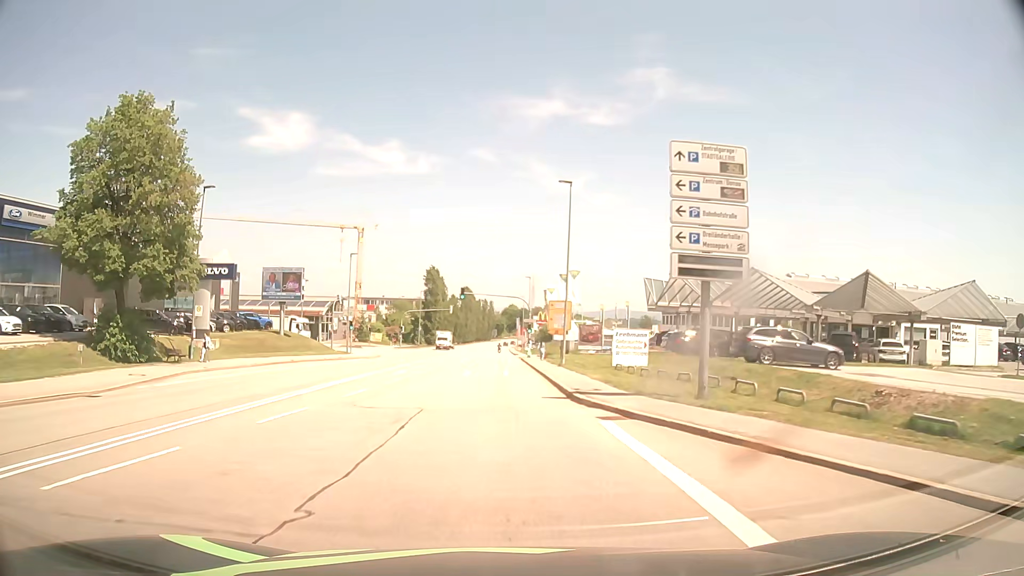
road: secondary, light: Day
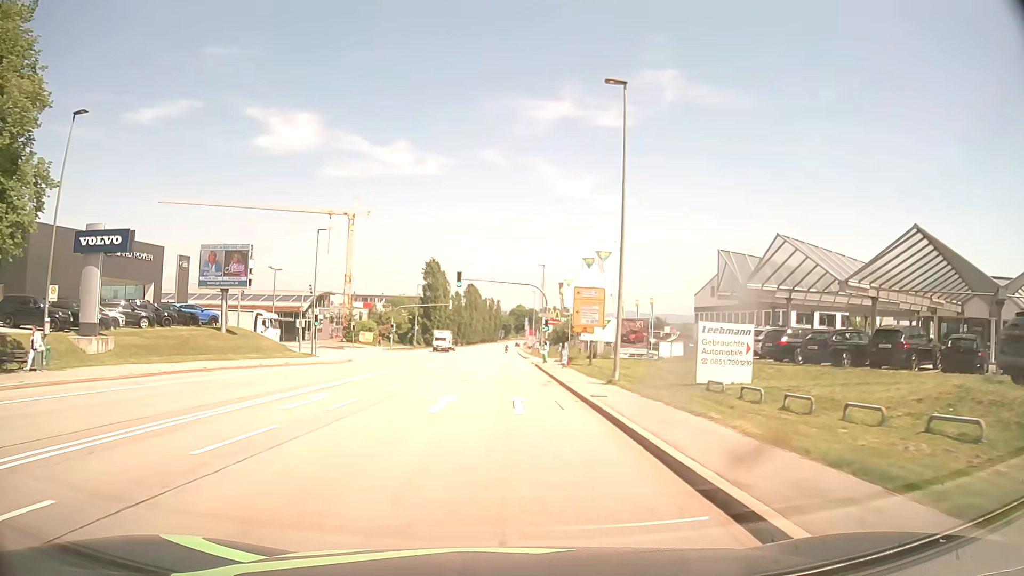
(-0.1, +15.3) m; 0°
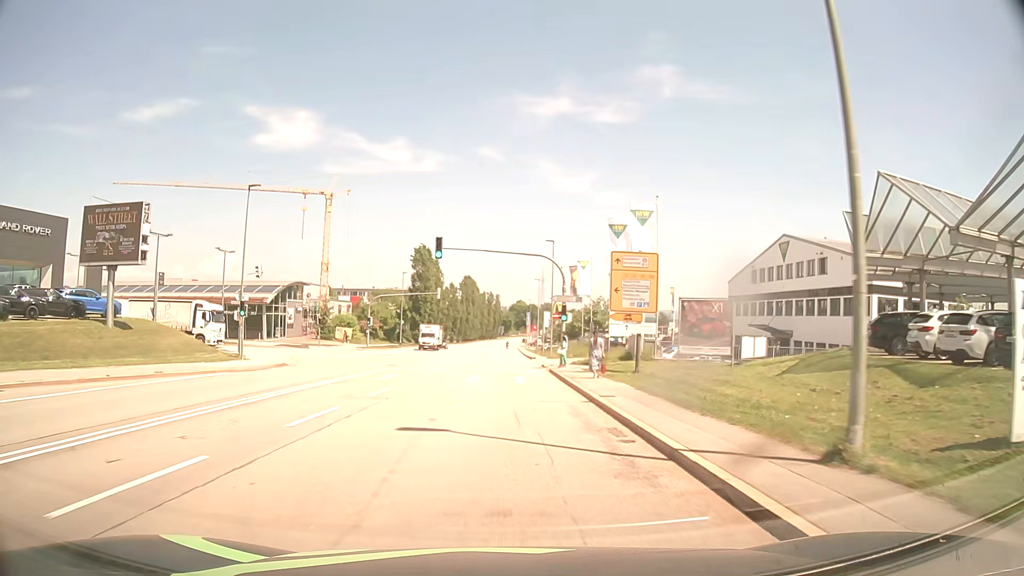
(-0.1, +15.4) m; 0°
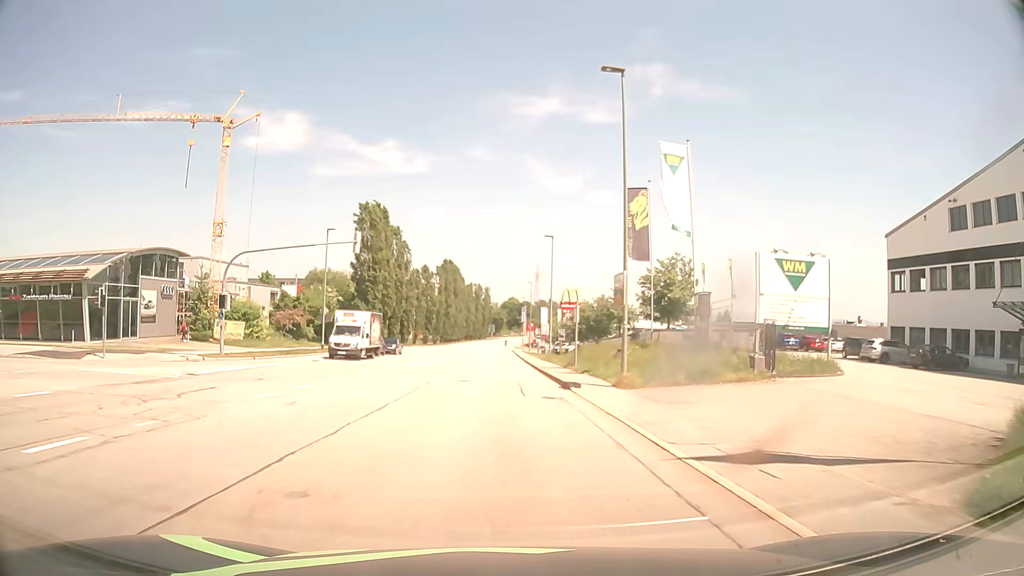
(+0.1, +38.3) m; +1°
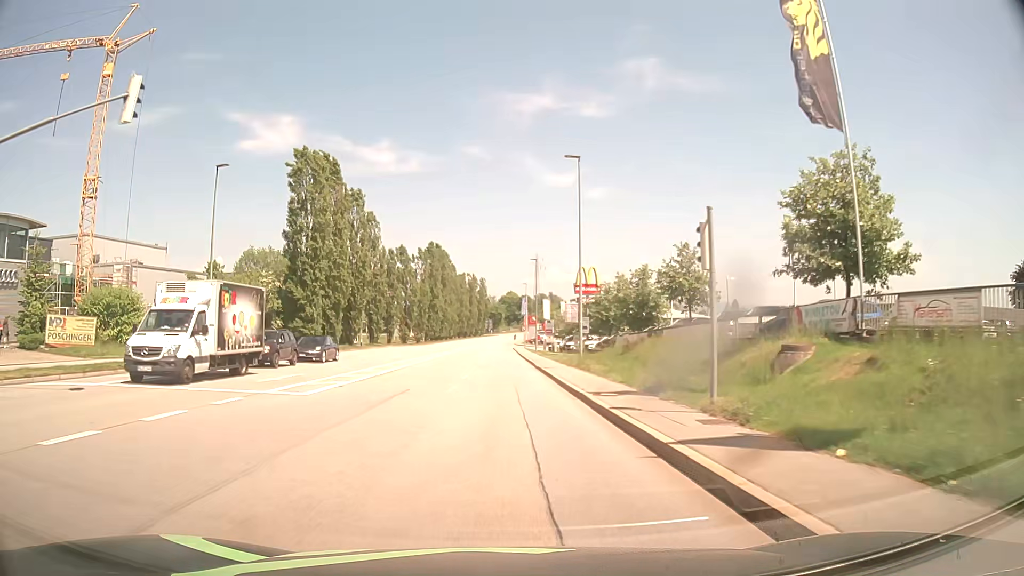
(0.0, +23.0) m; 0°
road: tertiary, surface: asphalt
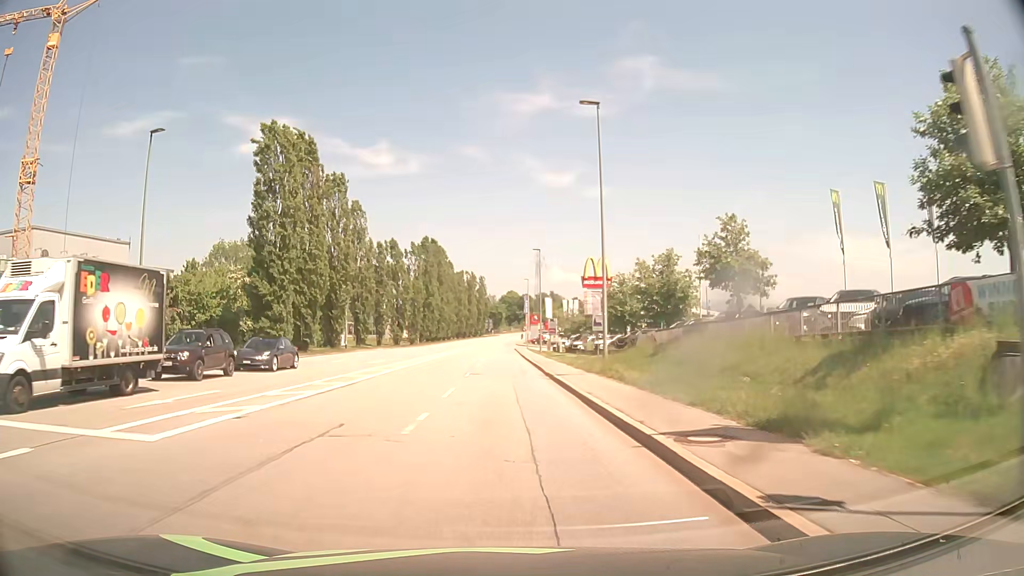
(0.0, +7.7) m; 0°
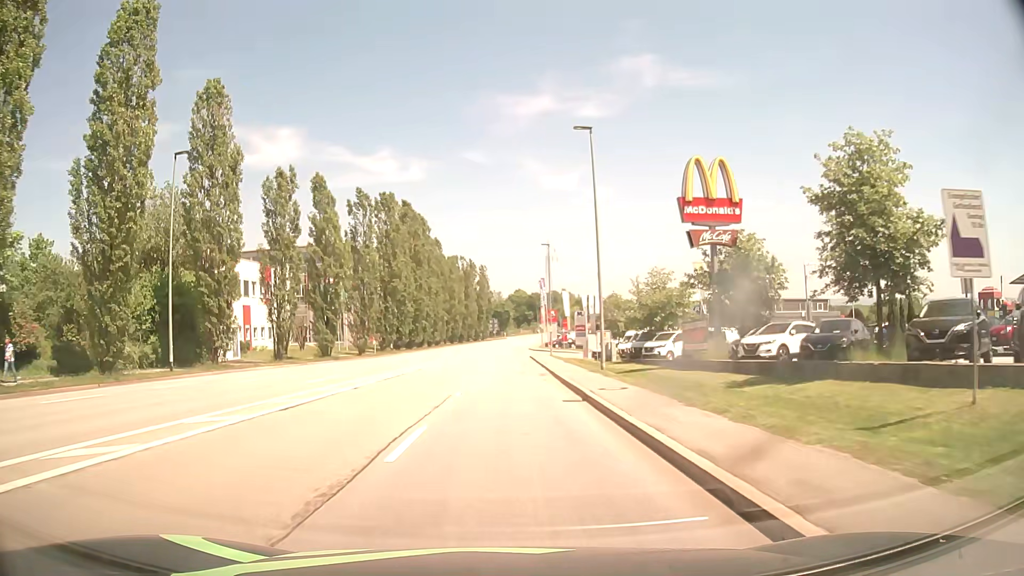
(-0.2, +38.2) m; -1°
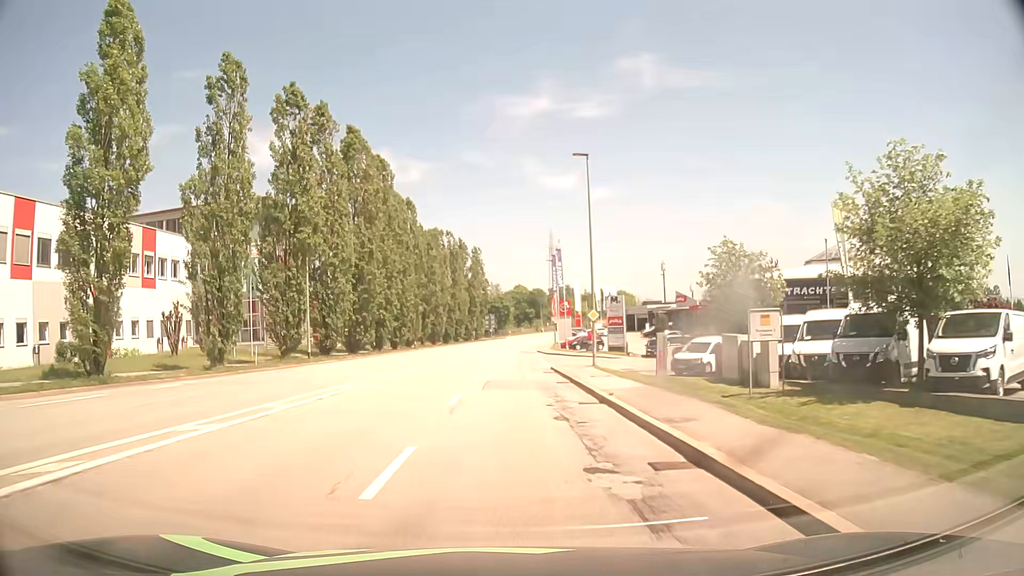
(+0.2, +30.4) m; +1°
(0, +10) (0, +20) (0, +30) (0, +40) (0, +50) (0, +60) (+1, +70) (+1, +80) (+2, +90) (+3, +100) m
